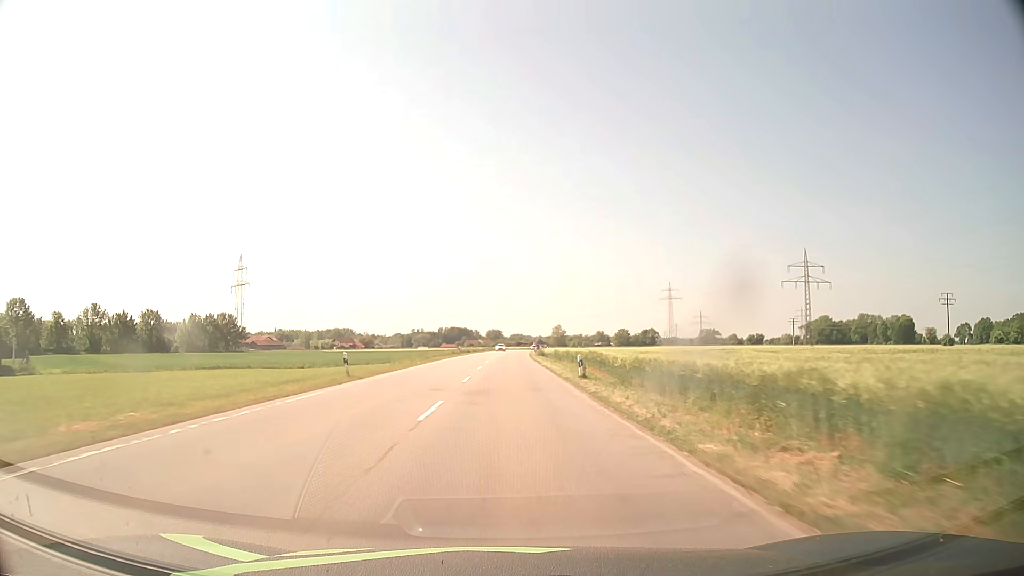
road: secondary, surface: asphalt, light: Day
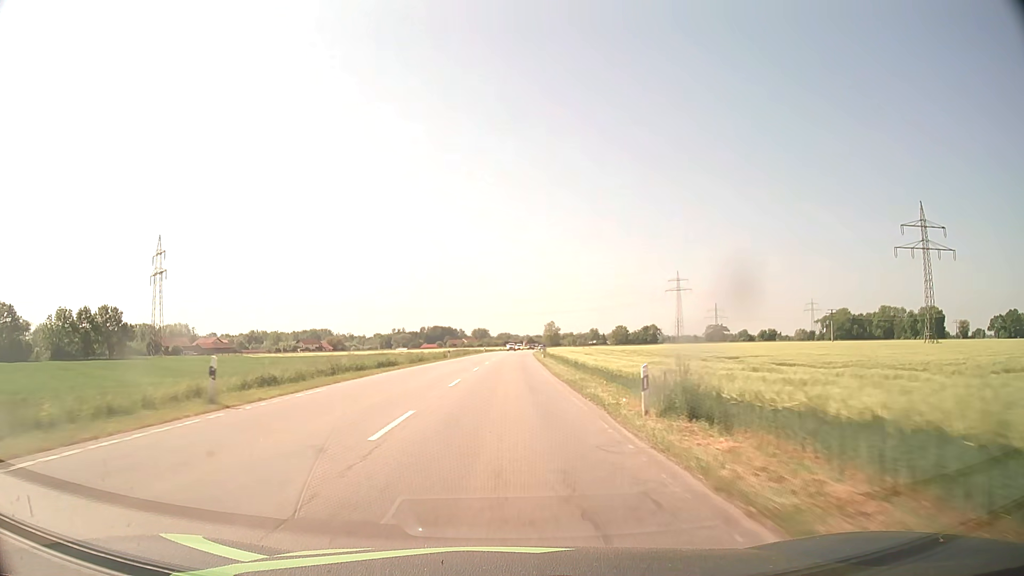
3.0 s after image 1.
(+0.5, +62.7) m; +1°
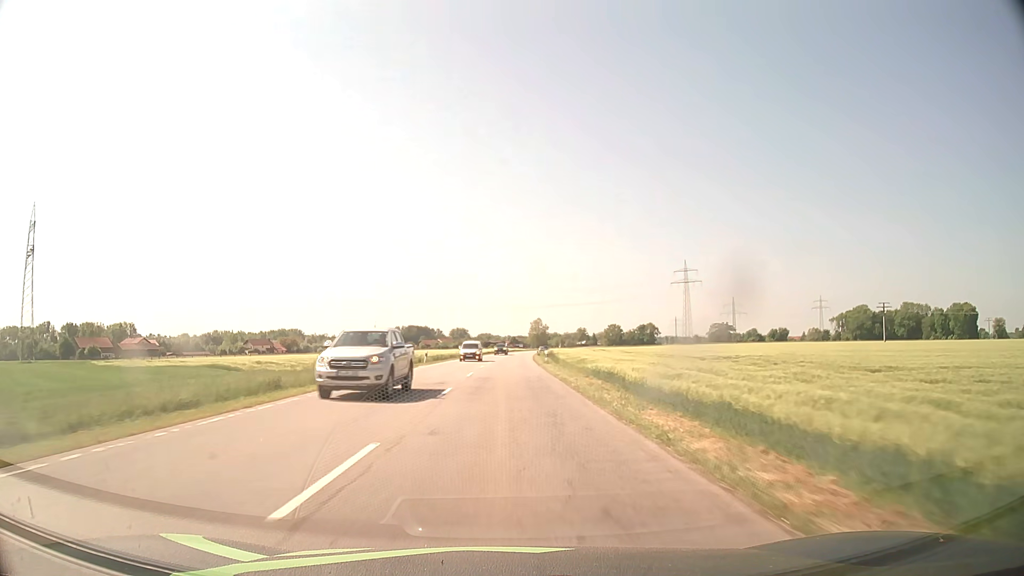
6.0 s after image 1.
(+0.7, +64.6) m; +1°
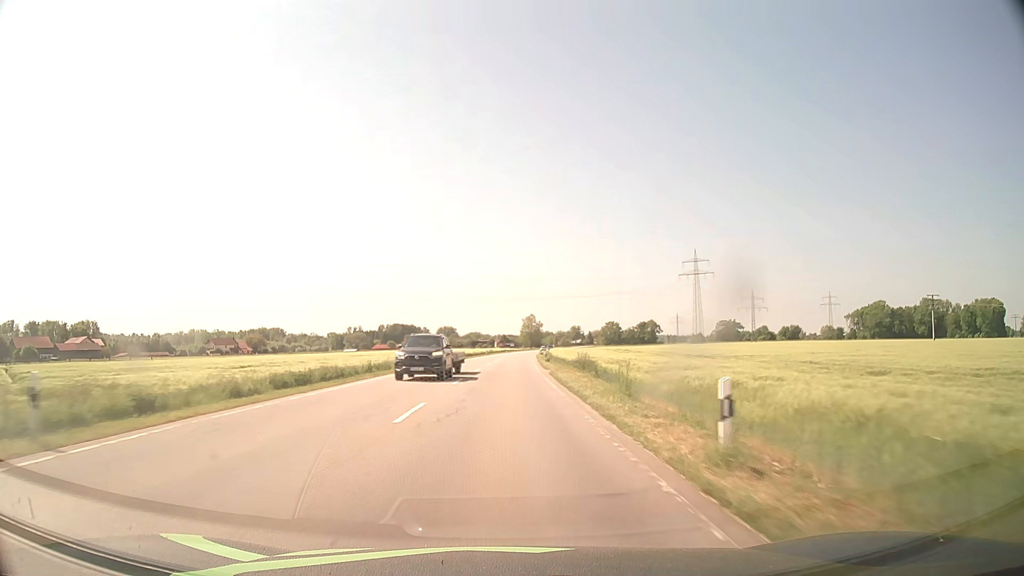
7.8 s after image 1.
(+0.4, +41.8) m; +1°
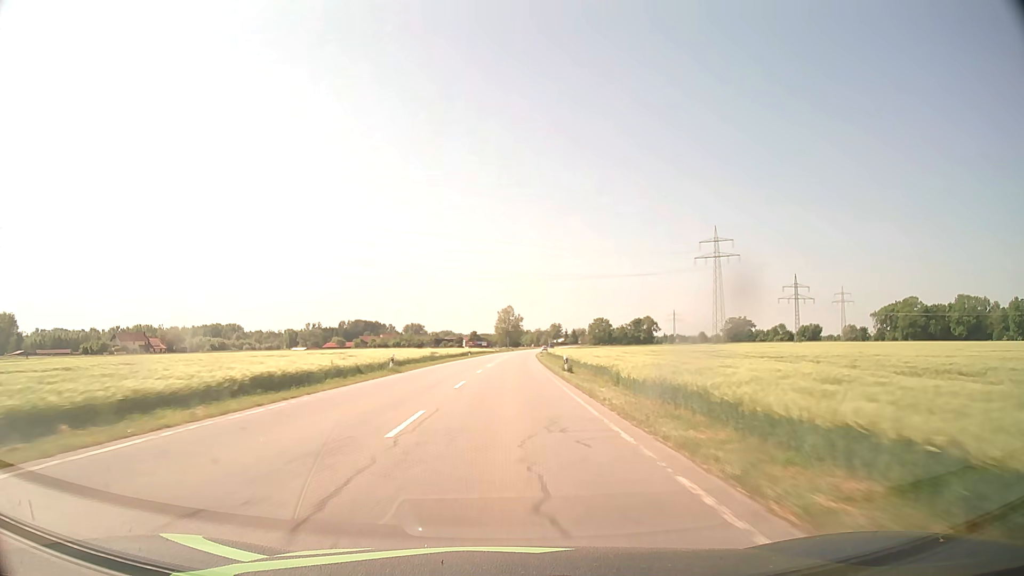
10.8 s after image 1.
(+1.1, +74.4) m; +2°
(0, +10) (0, +20) (0, +30) (0, +40) (+1, +50) (+1, +60) (+1, +70) (+1, +80) (+2, +90) (+2, +100) m
